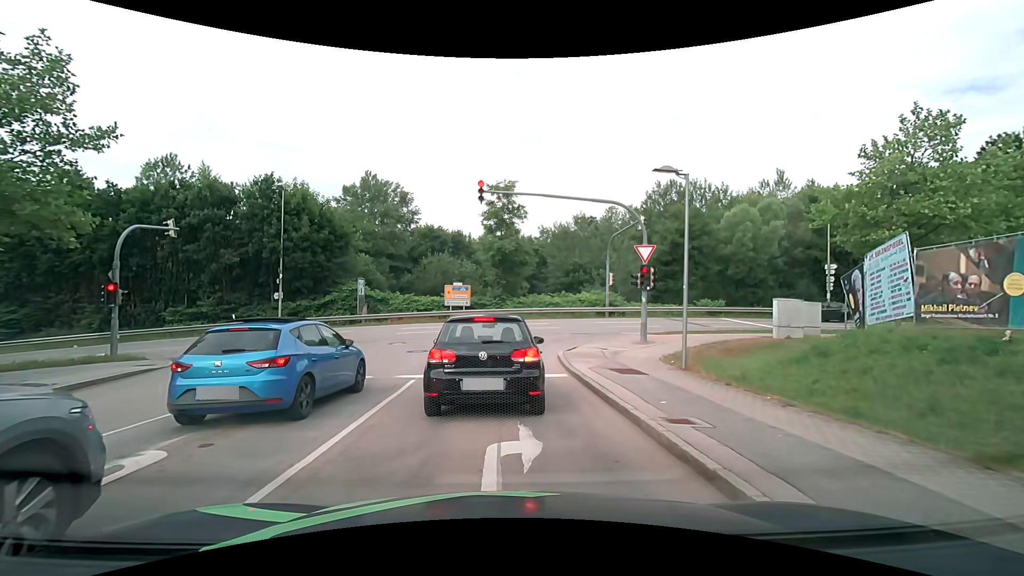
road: residential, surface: asphalt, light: Day
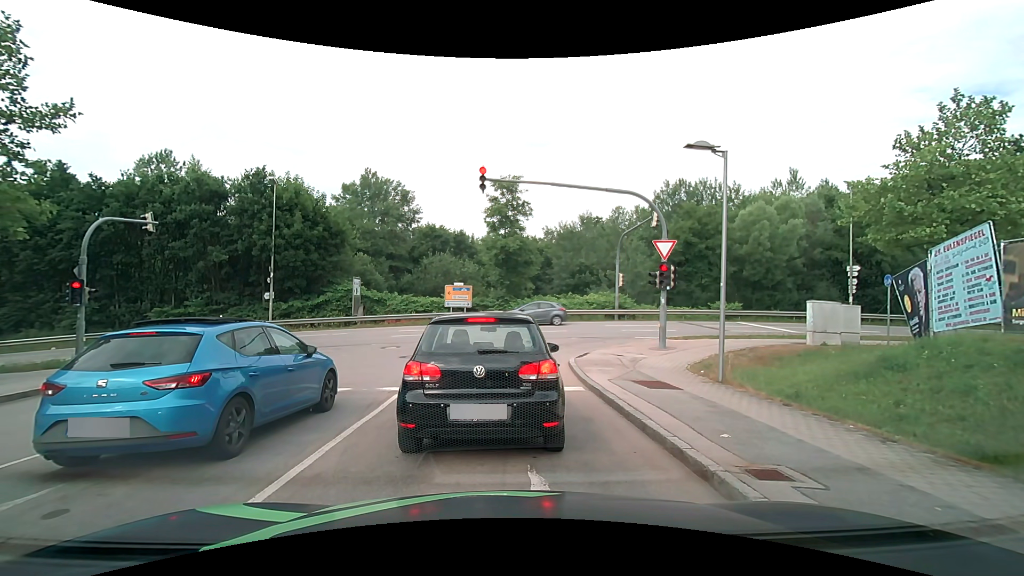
(0.0, +1.9) m; -1°
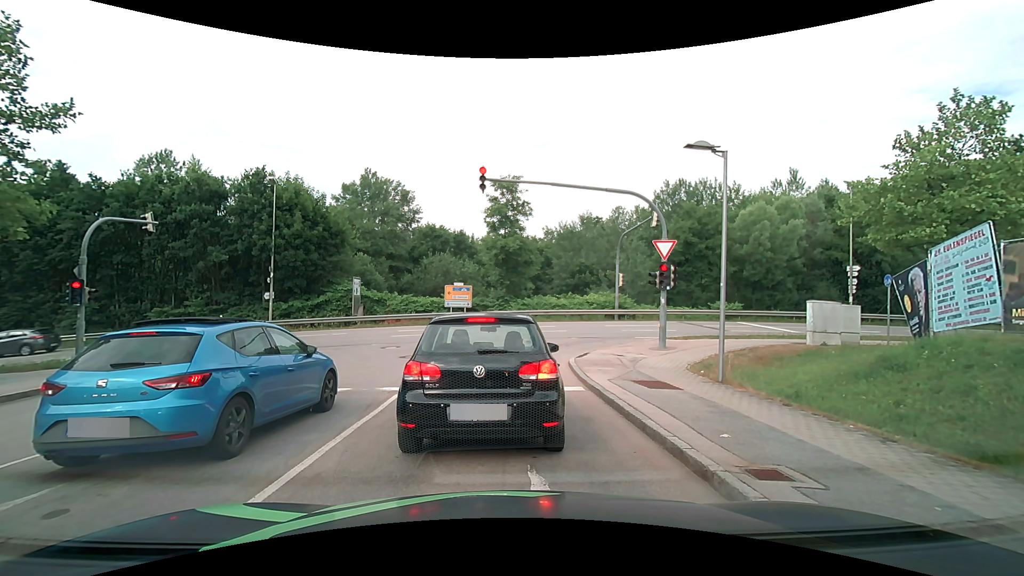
(0.0, 0.0) m; 0°
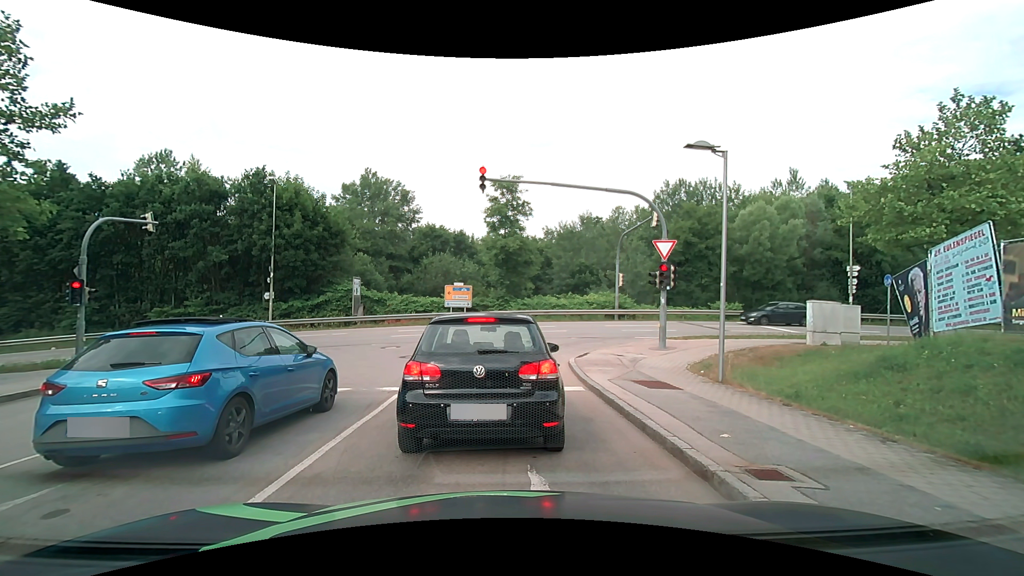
(0.0, 0.0) m; 0°
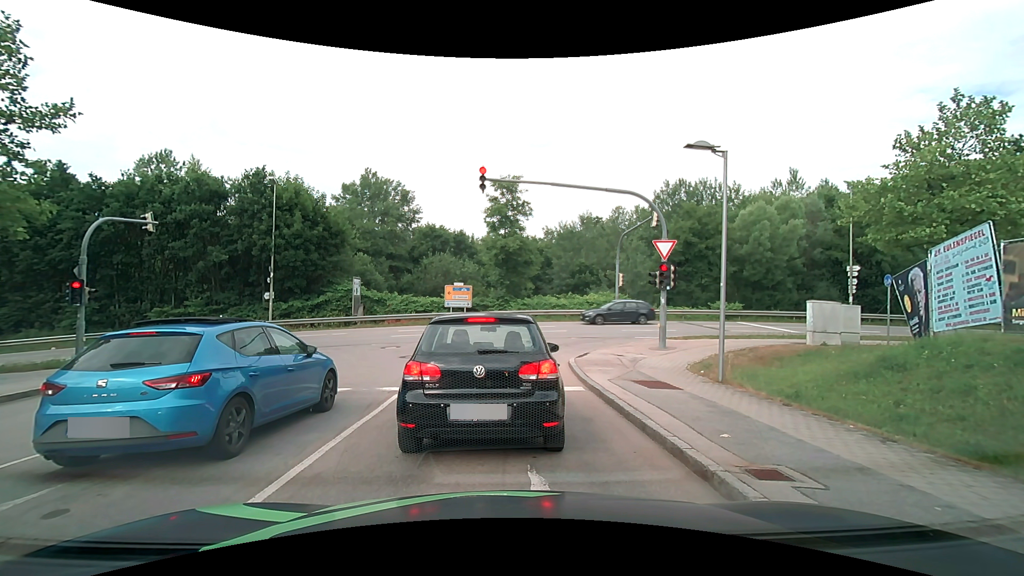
(0.0, 0.0) m; 0°
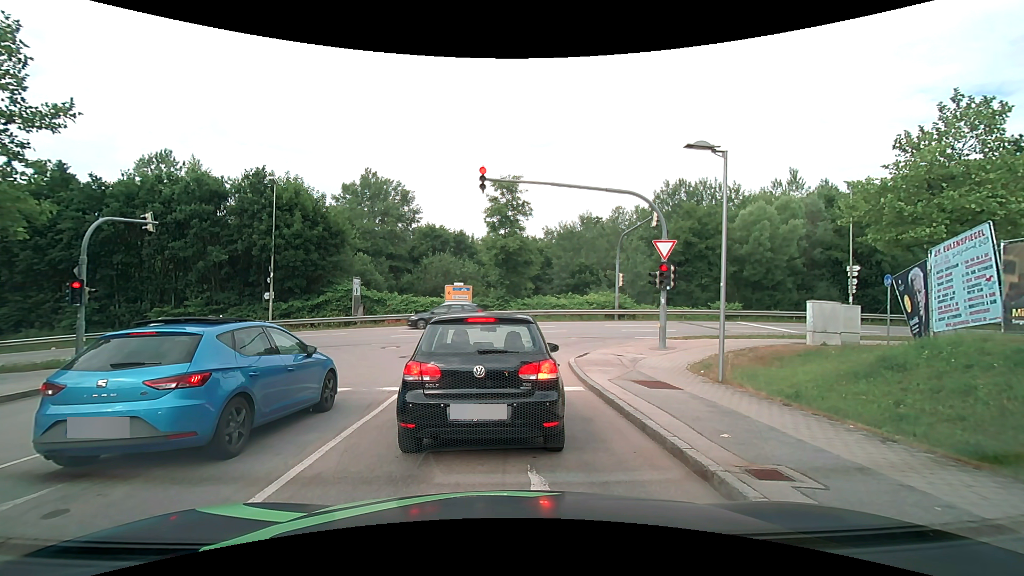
(0.0, 0.0) m; 0°
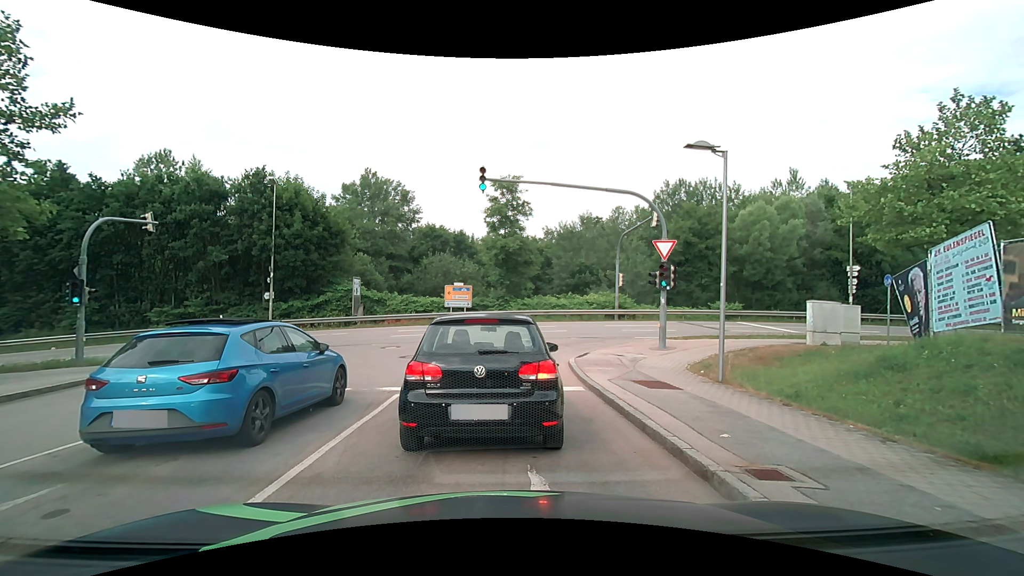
(0.0, 0.0) m; 0°
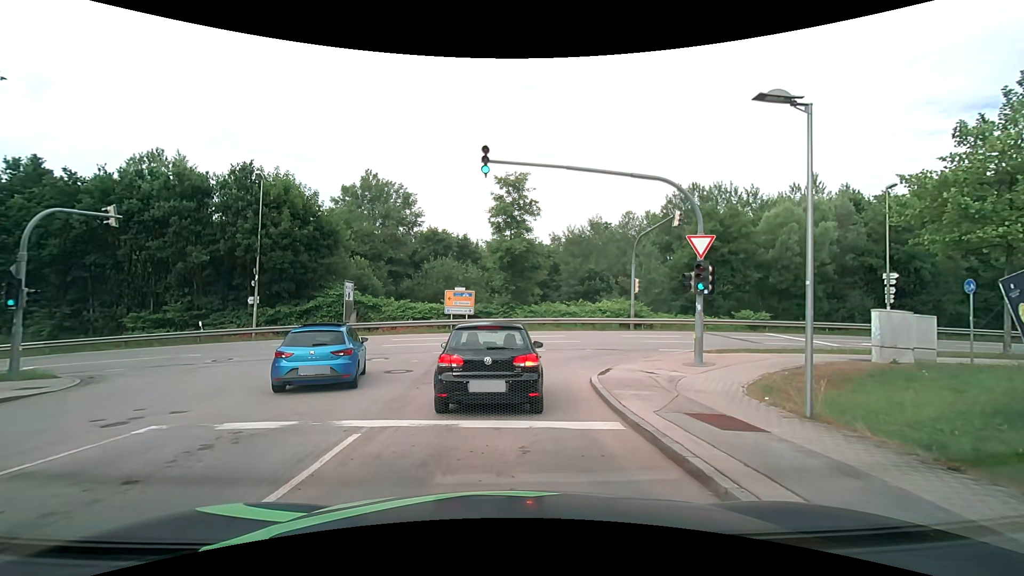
(0.0, +3.1) m; -1°
(0, +10) (+2, +20) (+11, +24) (+21, +25) (+31, +26) (+41, +26) (+51, +26) (+61, +27) (+71, +27) (+81, +27) m
